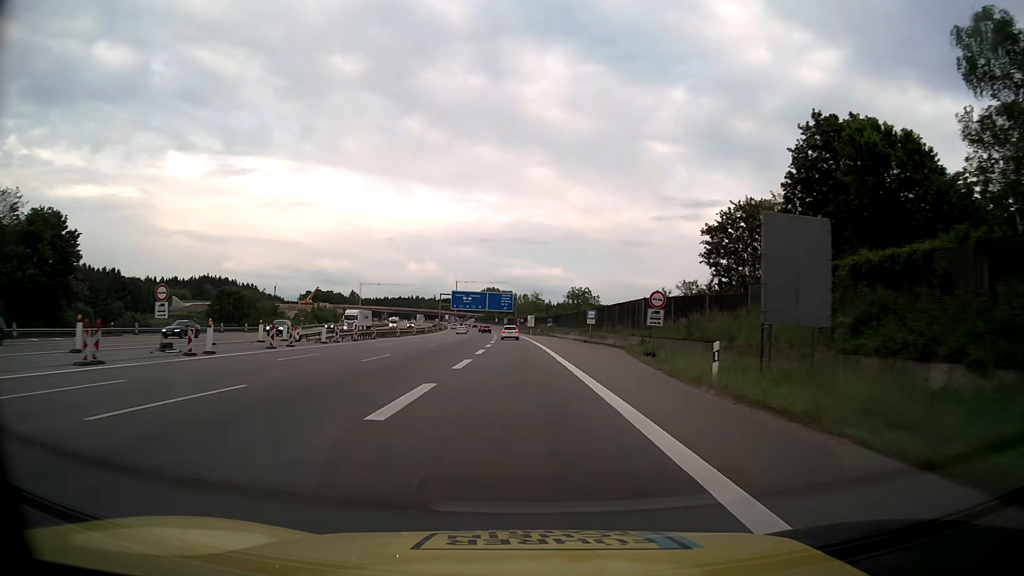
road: motorway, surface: asphalt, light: Day
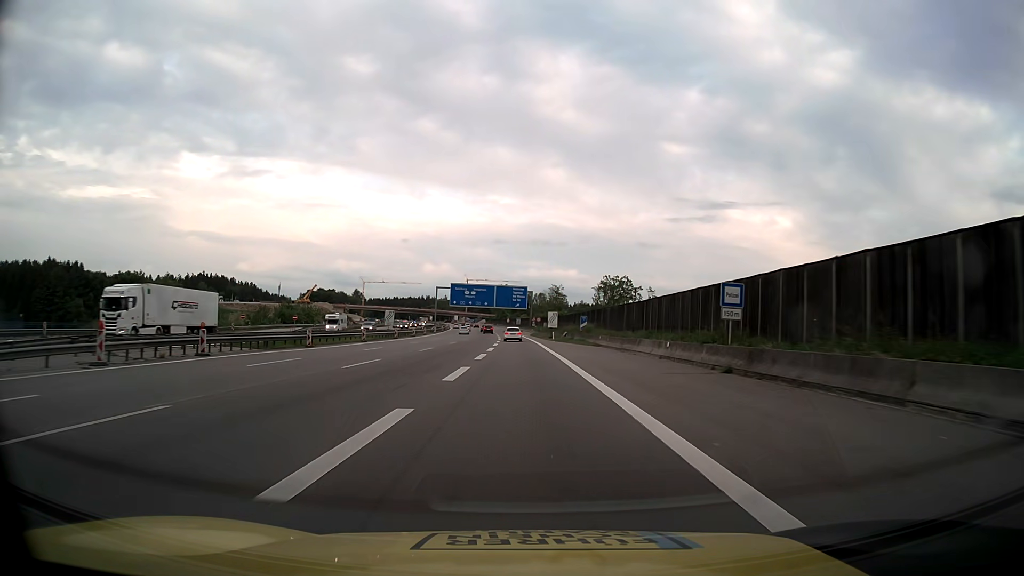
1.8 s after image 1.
(-0.5, +40.6) m; -1°
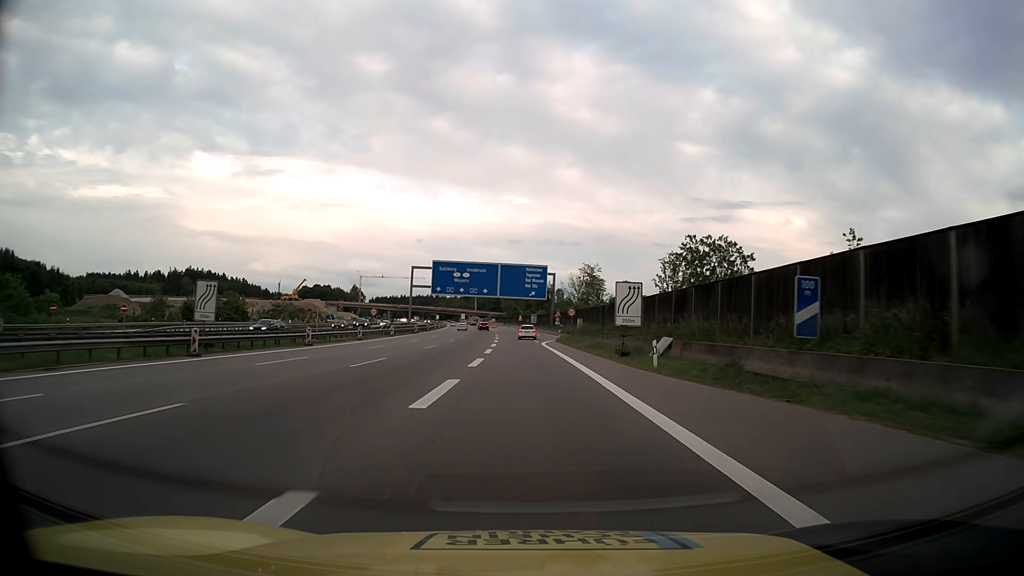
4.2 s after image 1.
(-0.6, +54.1) m; -1°
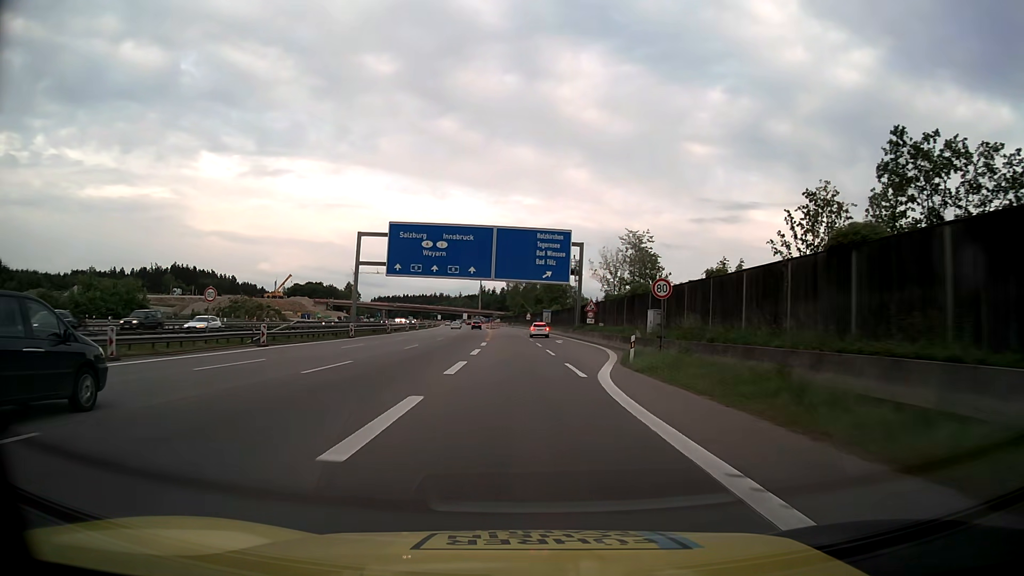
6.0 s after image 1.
(-0.2, +40.6) m; -1°
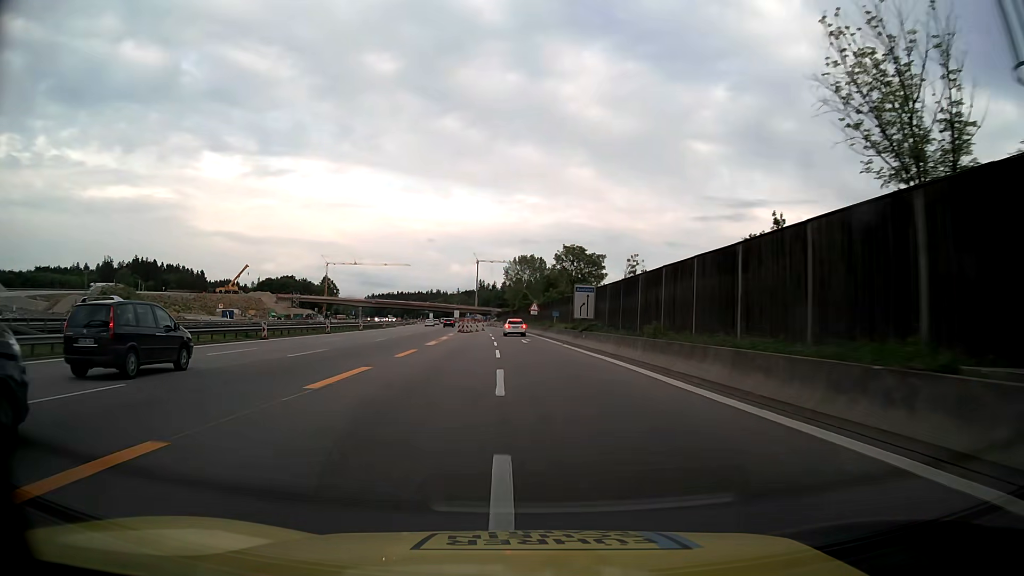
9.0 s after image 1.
(+0.2, +65.8) m; -1°
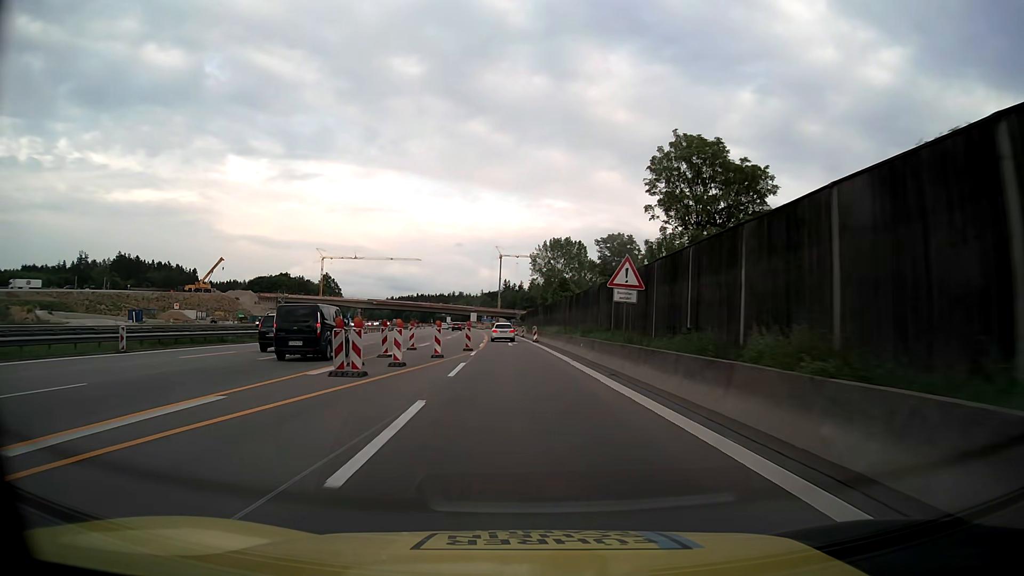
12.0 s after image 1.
(-1.1, +55.2) m; -2°
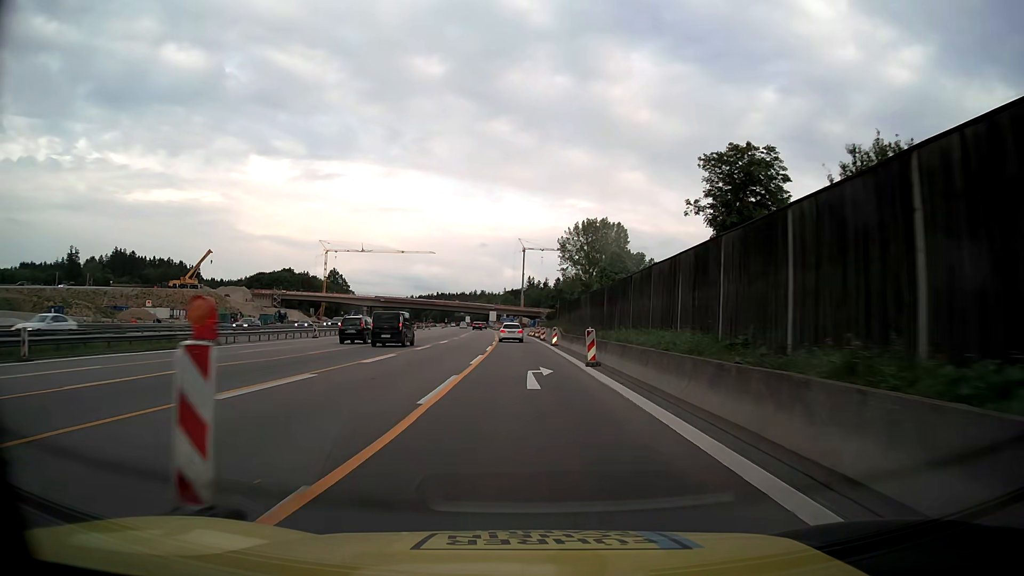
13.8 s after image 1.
(-0.6, +30.2) m; -2°
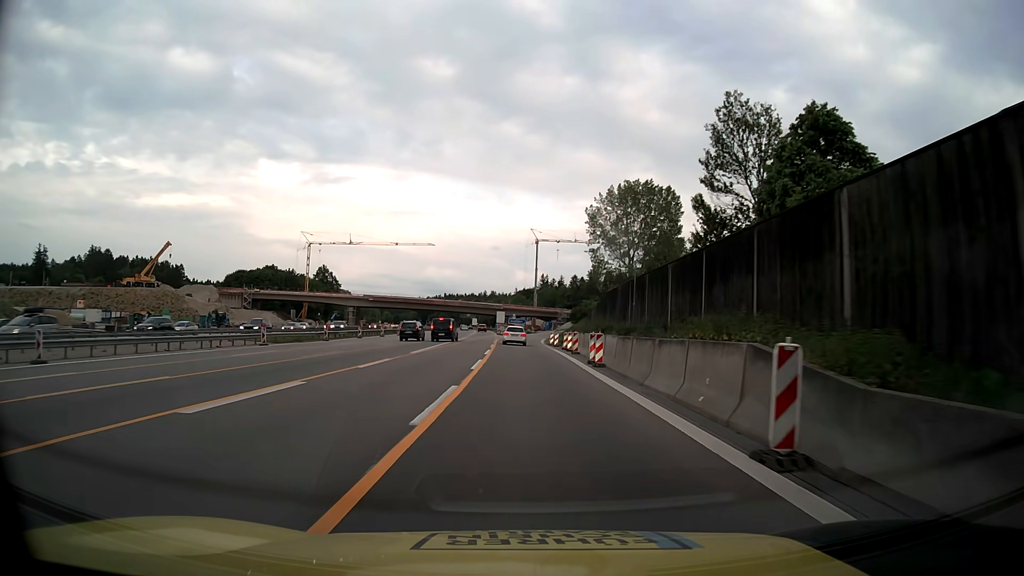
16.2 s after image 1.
(-0.6, +37.7) m; -1°
(0, +10) (0, +20) (0, +30) (0, +40) (0, +50) (0, +60) (0, +70) (0, +80) (0, +90) (+1, +100) m
